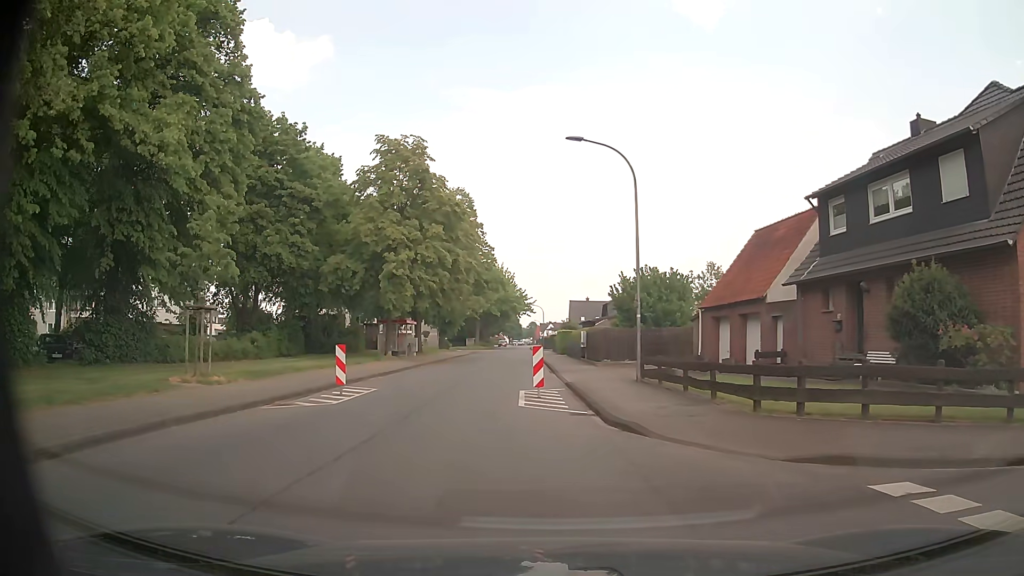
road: tertiary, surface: asphalt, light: Day
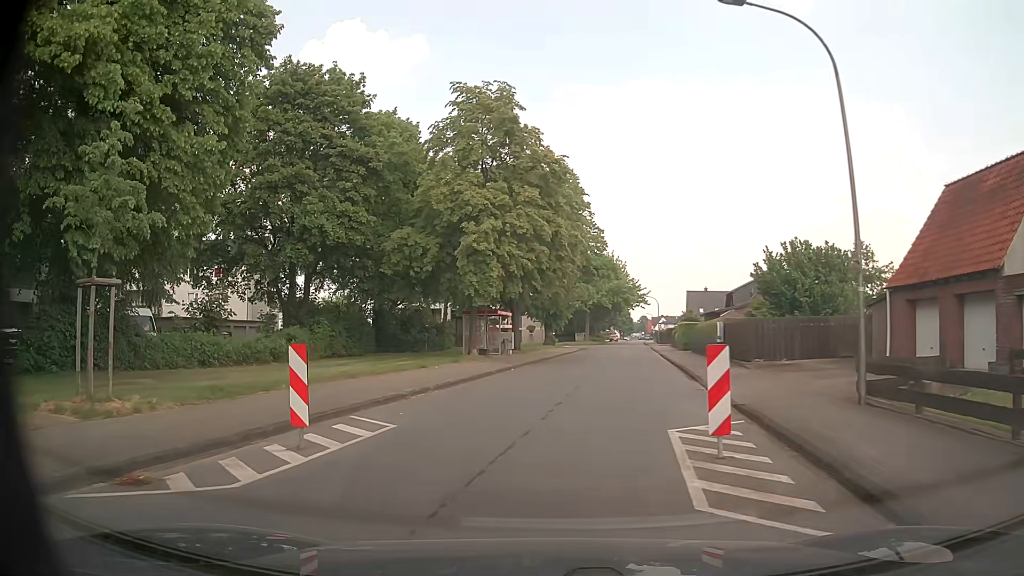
(-0.7, +9.6) m; -10°
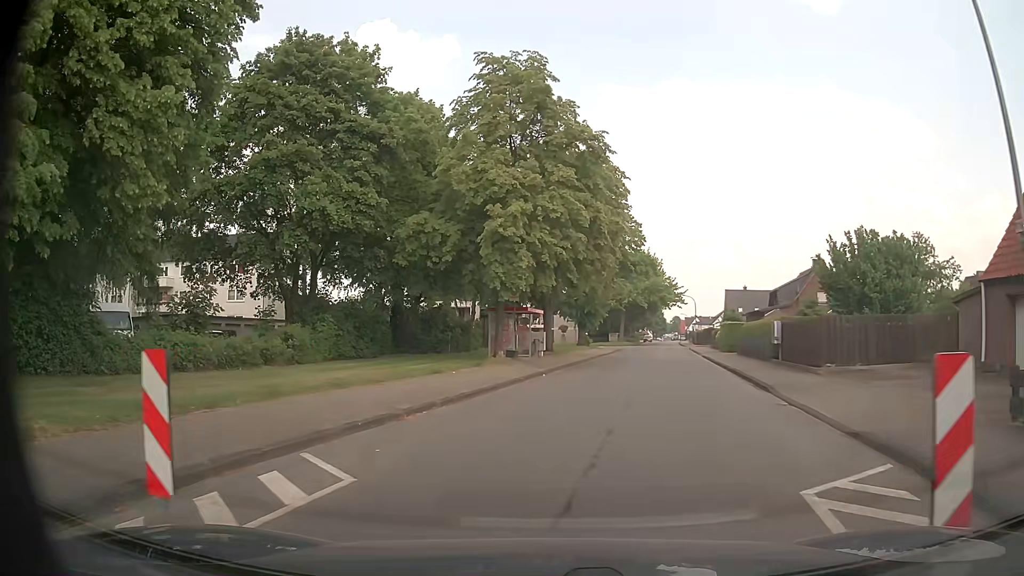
(-0.1, +4.2) m; -2°
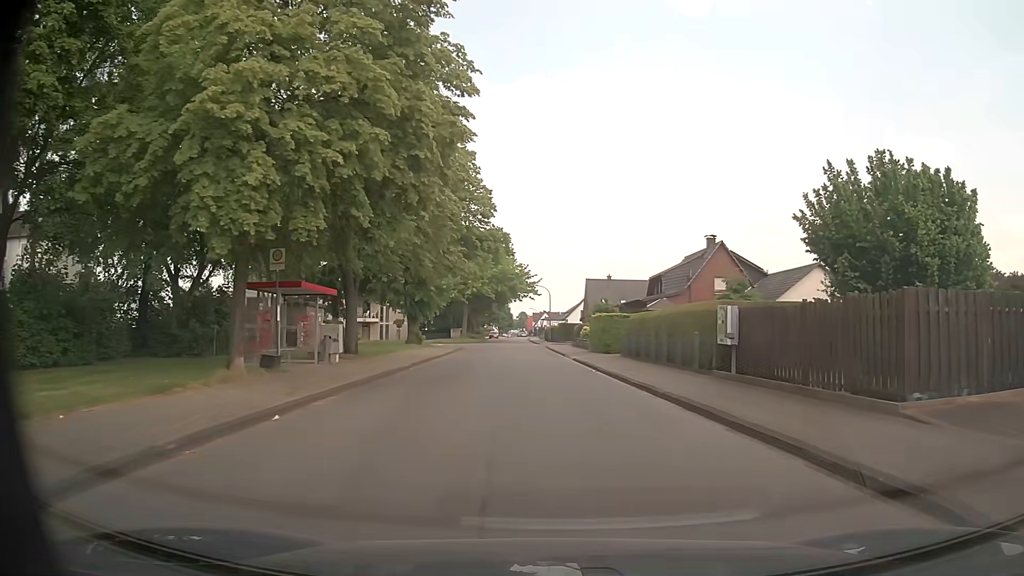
(+1.2, +13.8) m; +13°
(0, +10) (0, +20) (0, +30) (-1, +40) (-2, +50) (-2, +60) (-3, +70) (-4, +80) (-4, +90) (-5, +100) m
